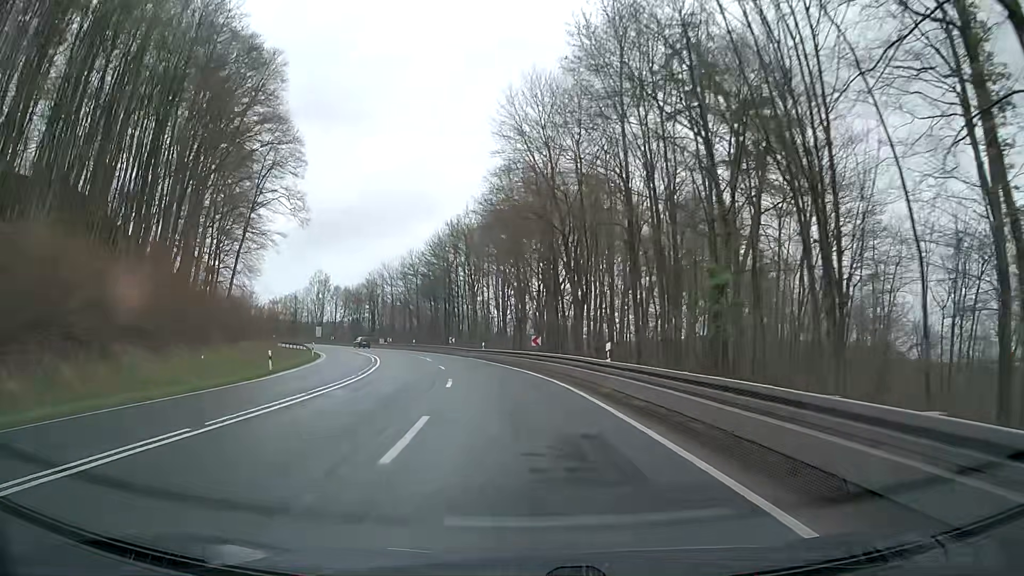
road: primary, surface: asphalt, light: Day
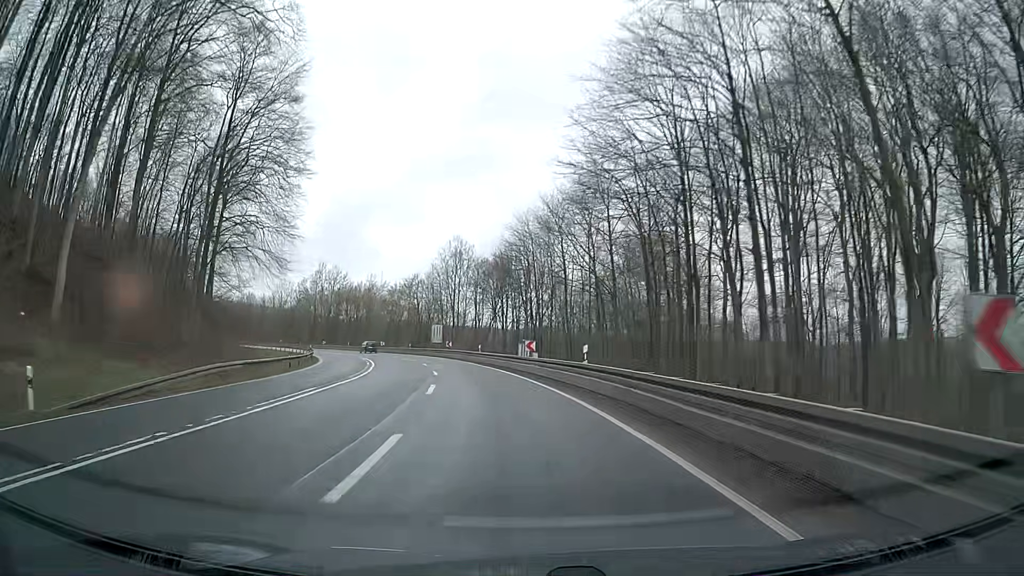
(-9.0, +61.9) m; -17°
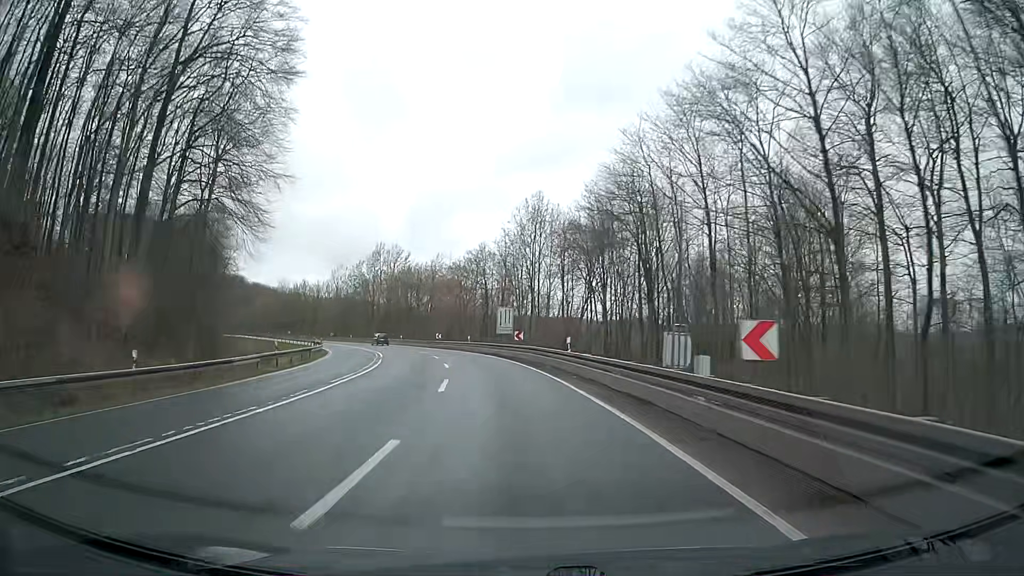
(-1.6, +25.1) m; -7°
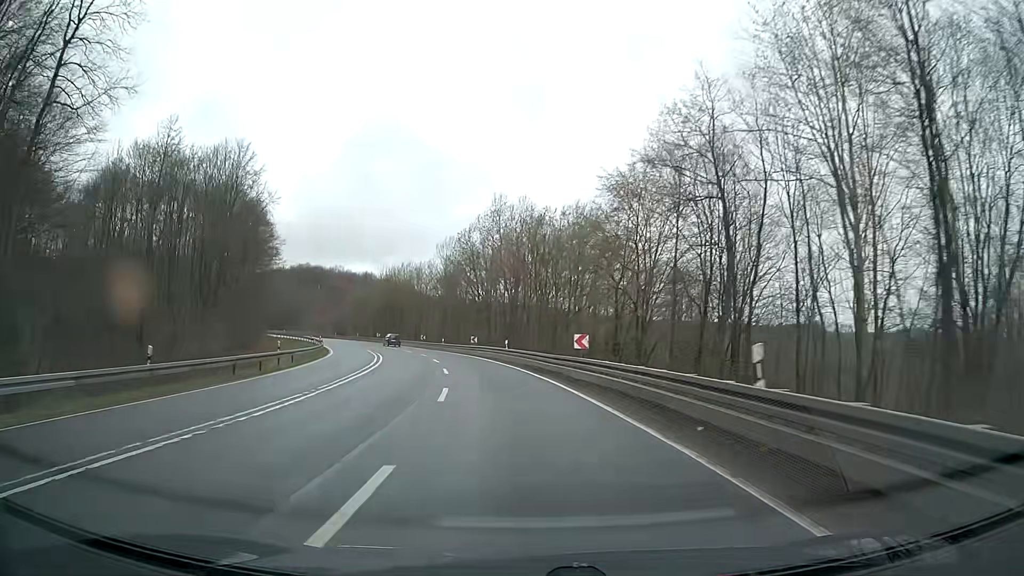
(-6.2, +49.8) m; -14°
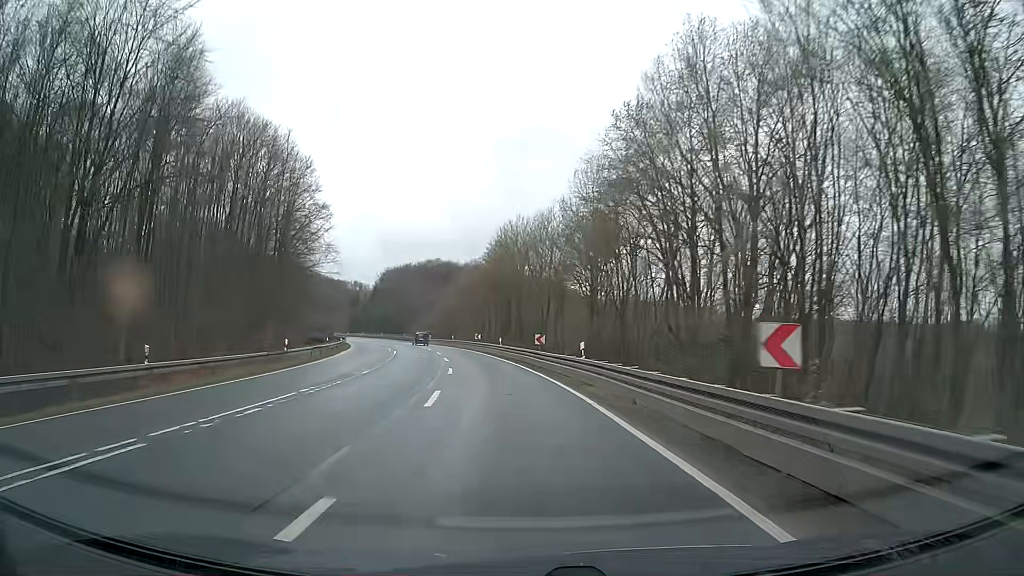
(-5.6, +49.8) m; -13°
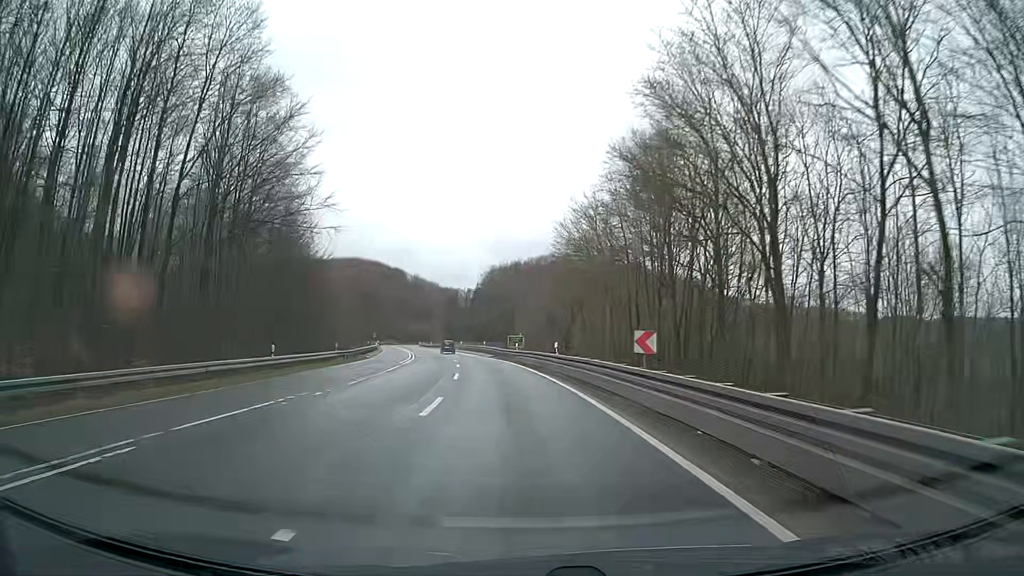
(-4.8, +49.9) m; -10°
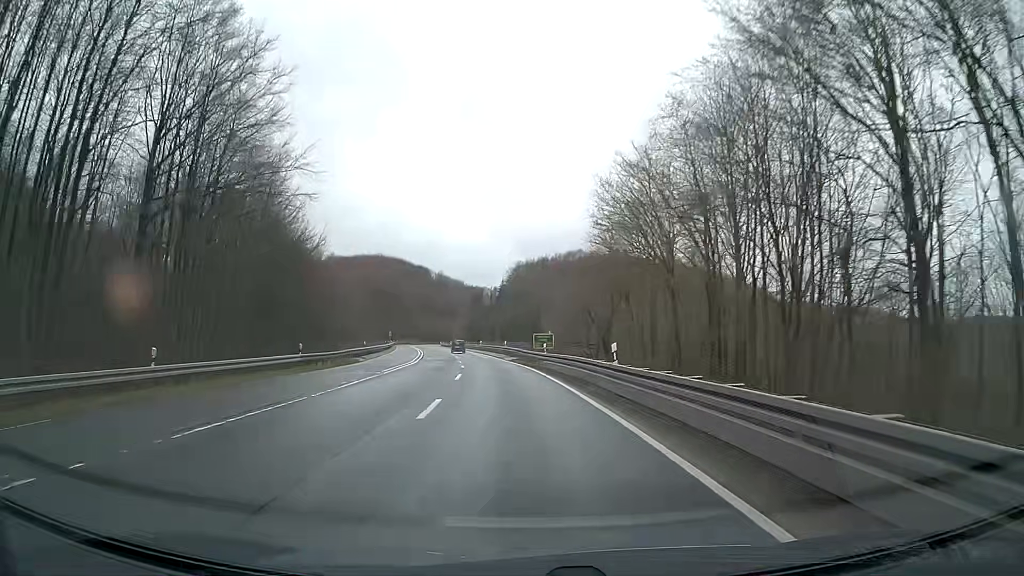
(-0.4, +12.5) m; -3°
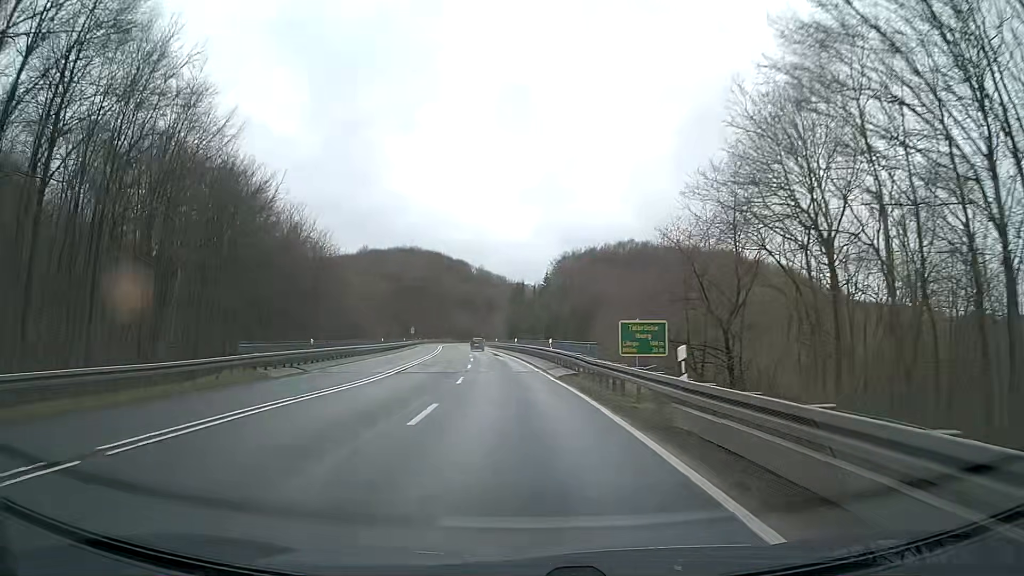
(-0.7, +25.0) m; -4°
(0, +10) (0, +20) (-1, +30) (-2, +40) (-3, +50) (-4, +60) (-5, +70) (-6, +80) (-7, +90) (-8, +100) m
